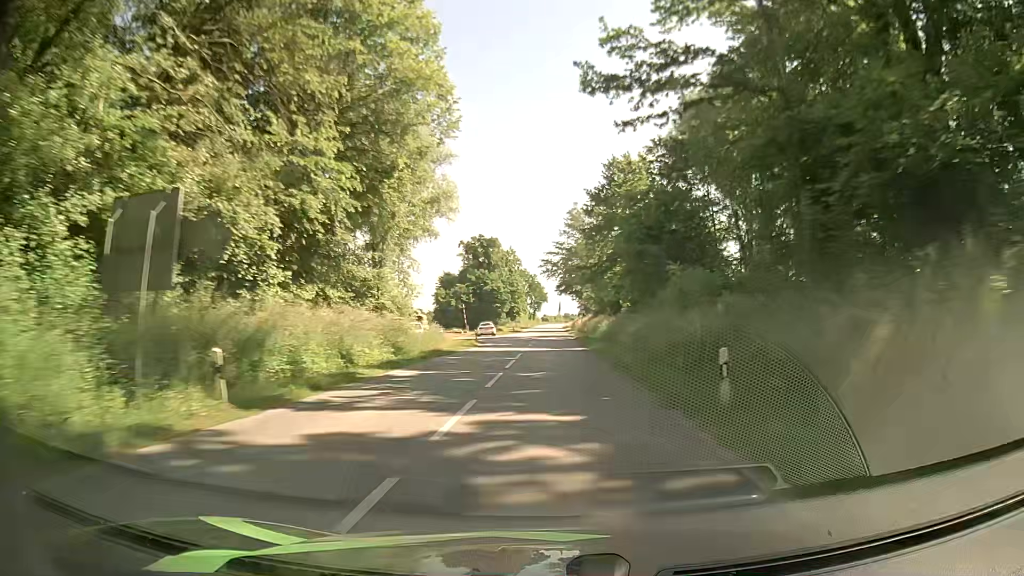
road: secondary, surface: asphalt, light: Day
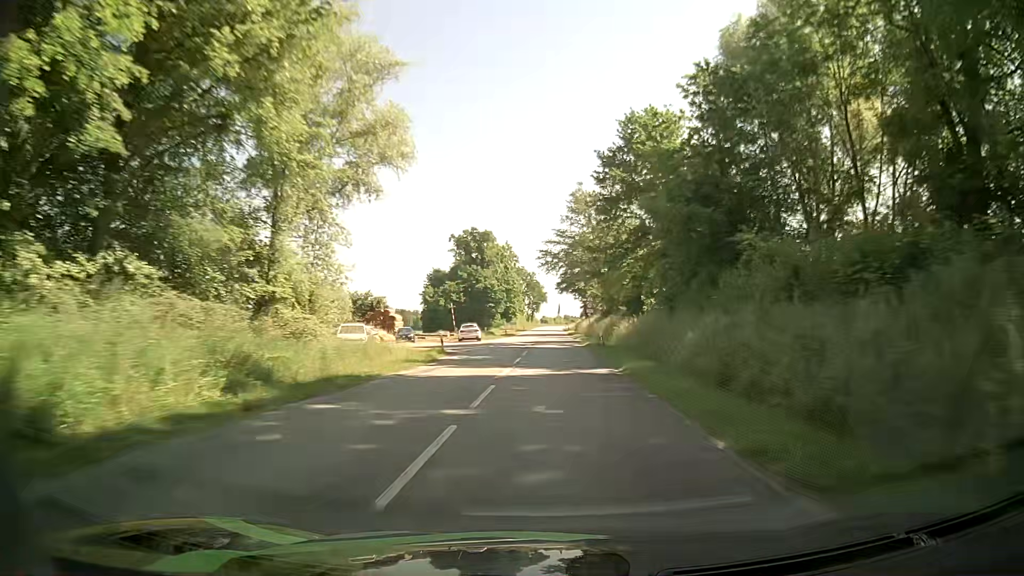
(0.0, +15.1) m; 0°
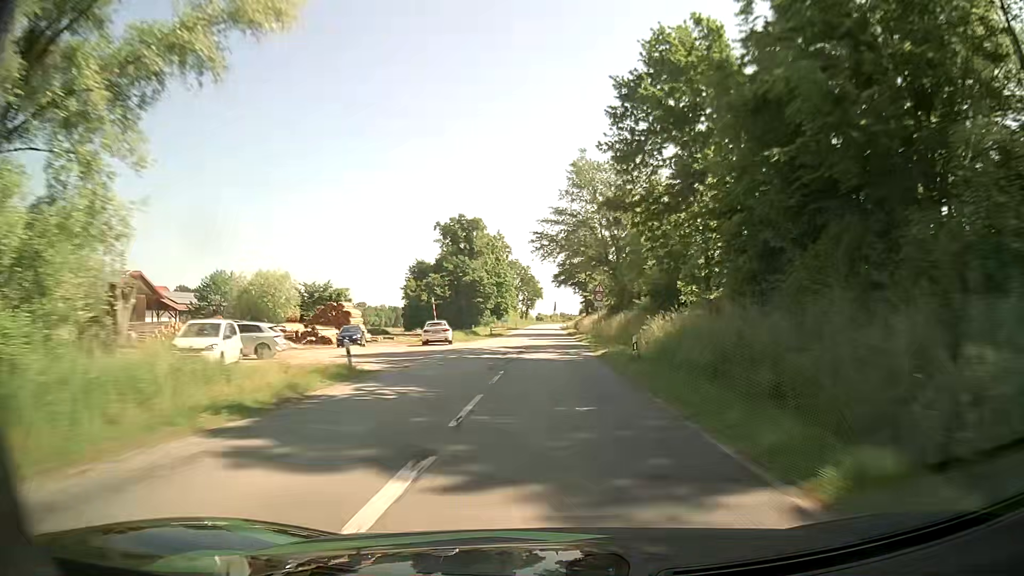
(0.0, +15.1) m; 0°
(0, +10) (0, +20) (0, +30) (0, +40) (0, +50) (0, +60) (0, +70) (0, +80) (0, +90) (0, +100) m
